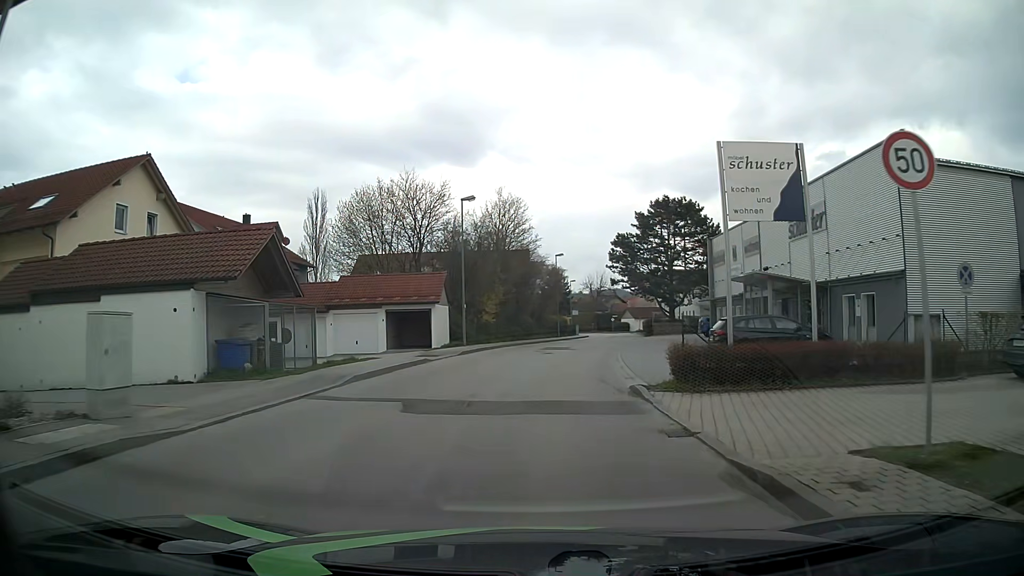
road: unclassified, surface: asphalt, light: Day
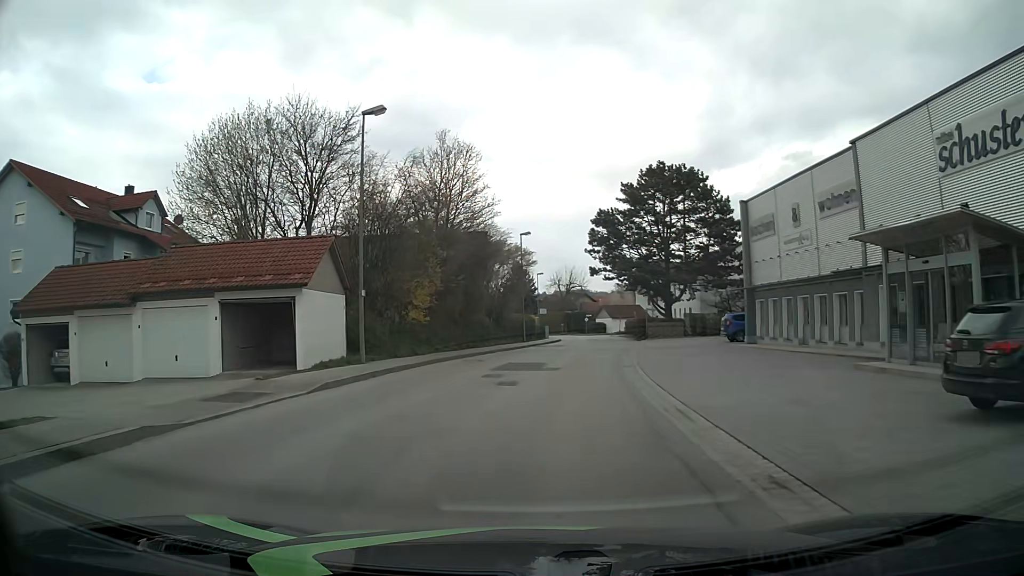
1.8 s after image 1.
(+0.4, +16.2) m; +3°
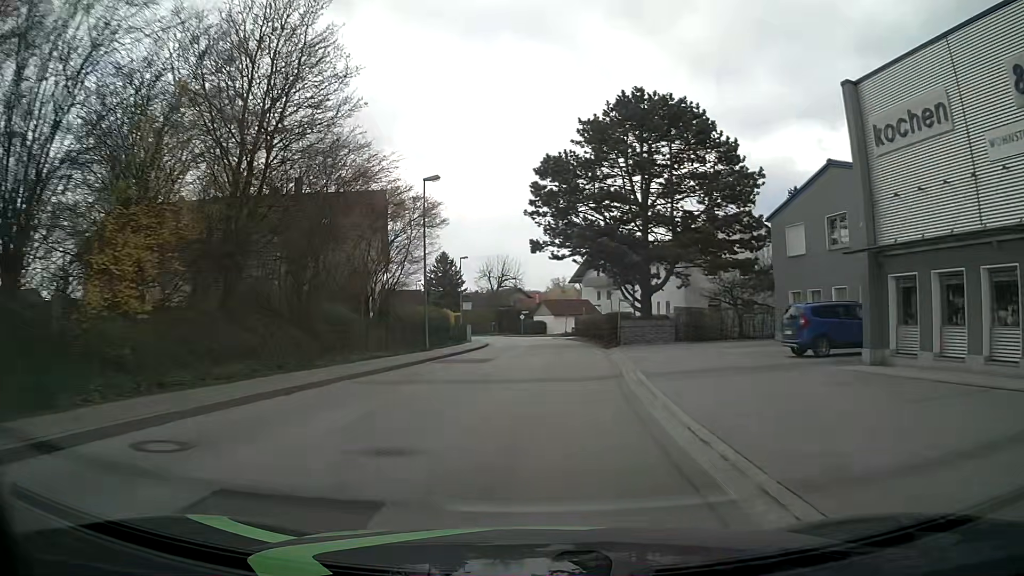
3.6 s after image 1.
(+0.9, +19.1) m; +5°
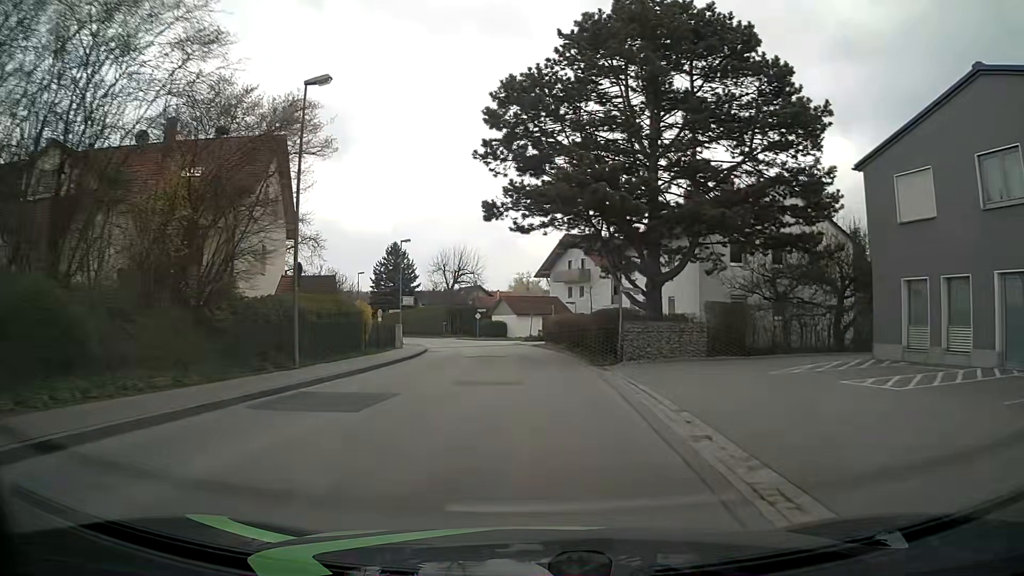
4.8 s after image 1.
(+0.3, +13.4) m; +2°
